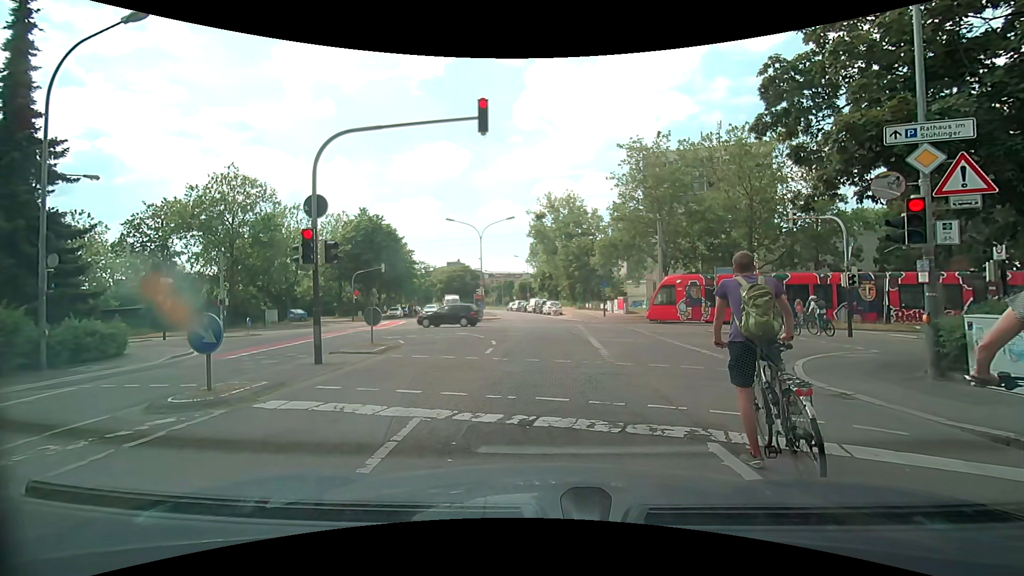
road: residential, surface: asphalt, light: Day
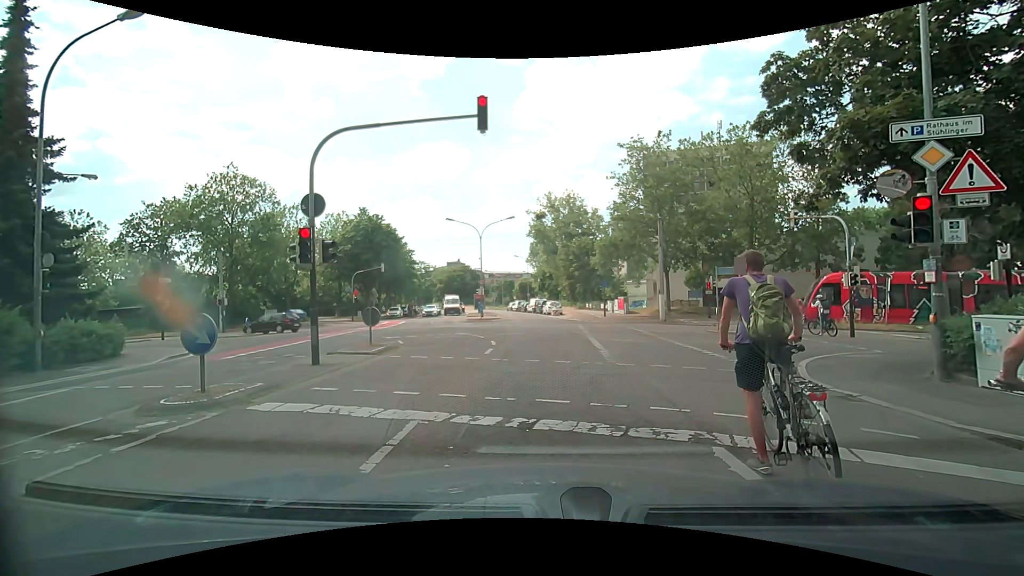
(0.0, +0.1) m; 0°
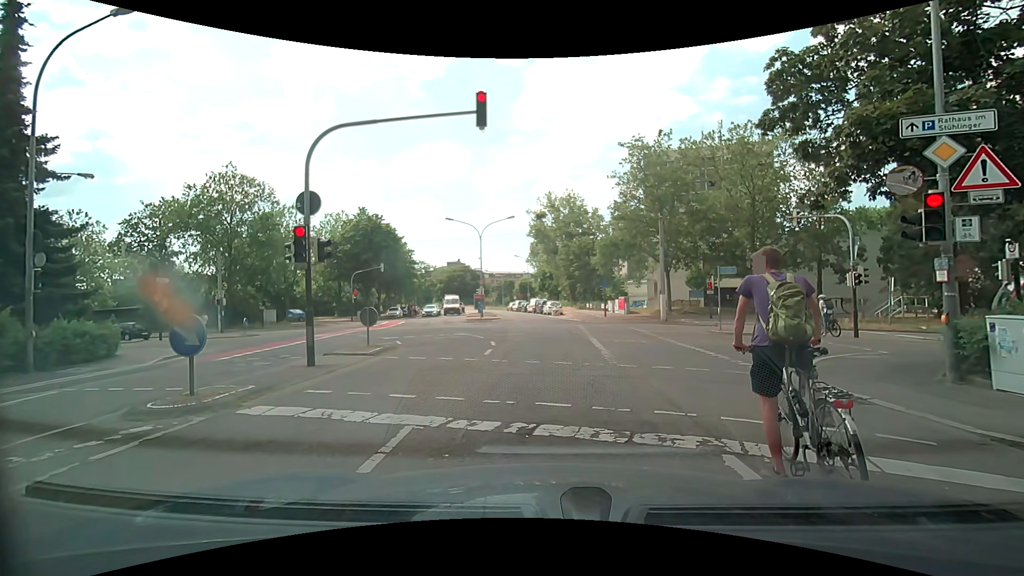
(0.0, +0.2) m; 0°
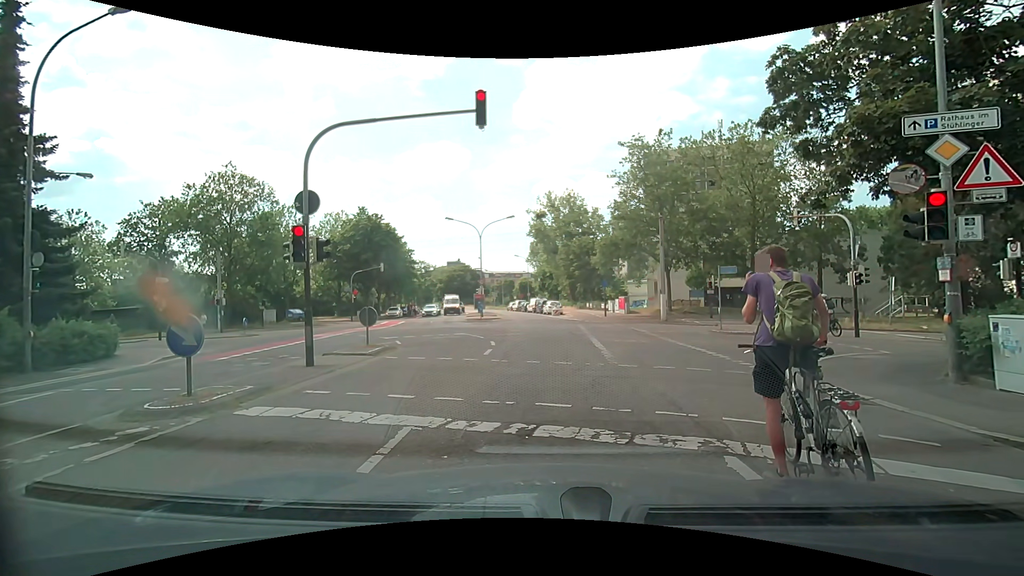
(0.0, +0.1) m; 0°
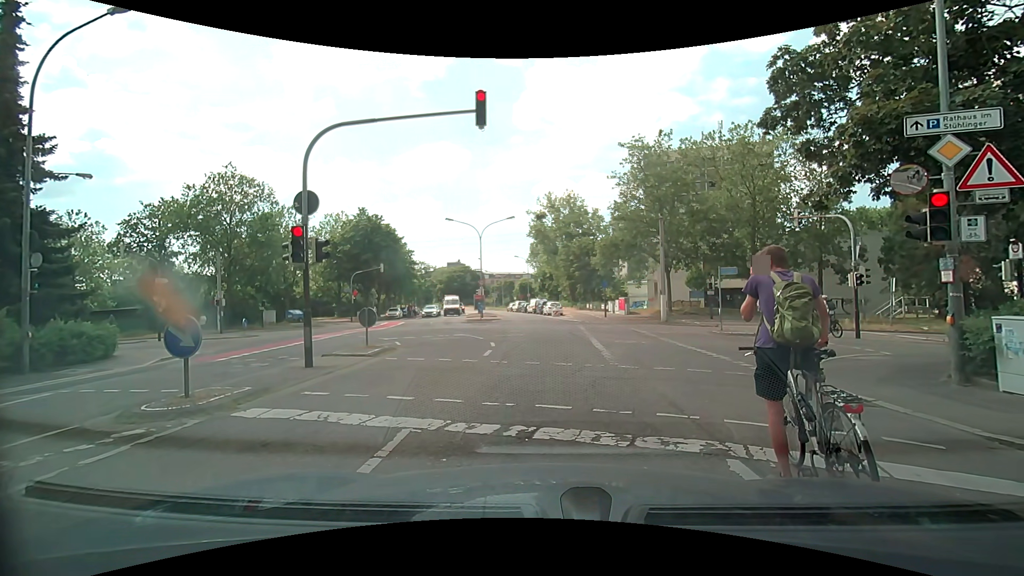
(0.0, +0.1) m; 0°
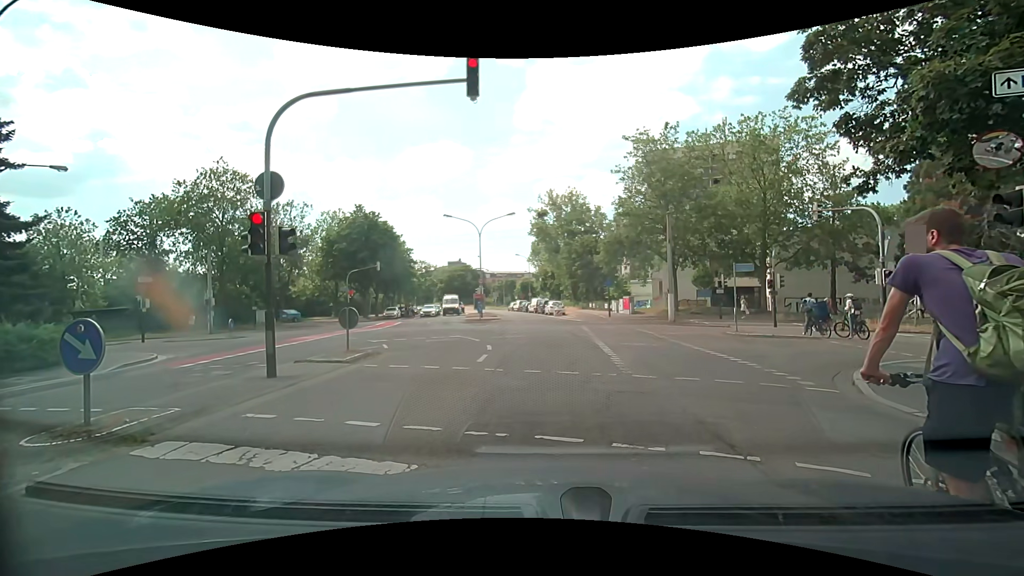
(0.0, +1.6) m; 0°
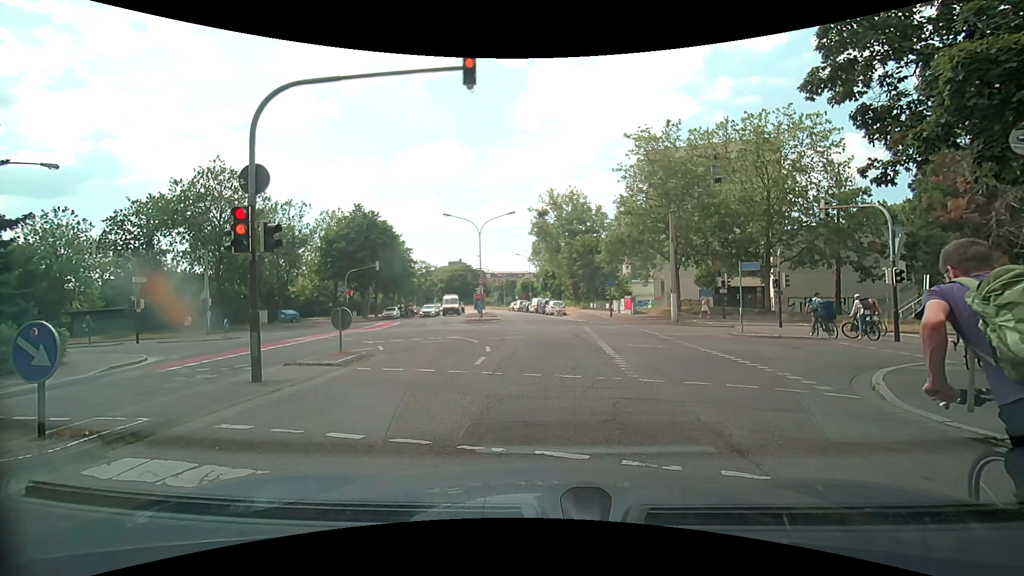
(0.0, +0.6) m; 0°
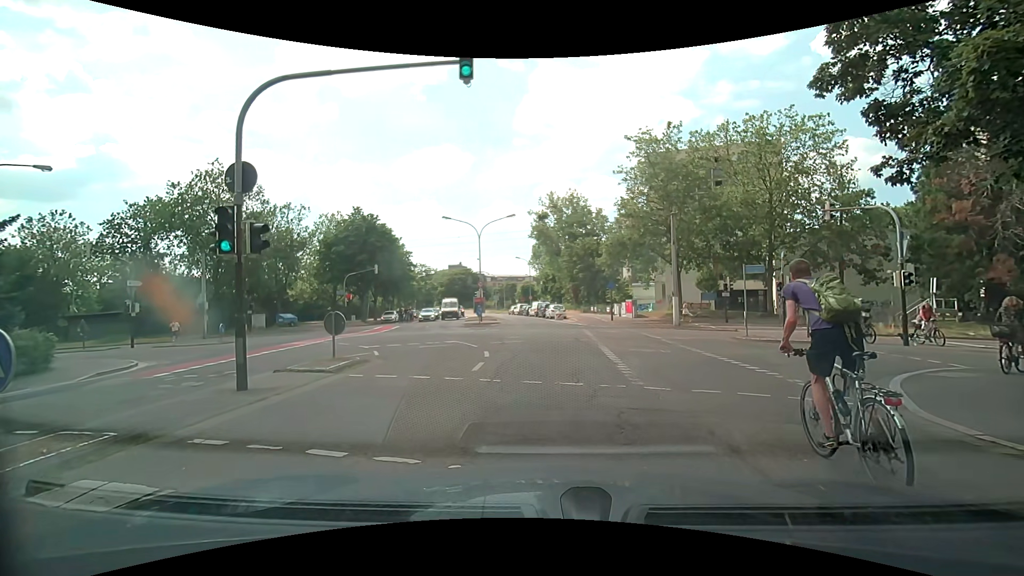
(0.0, +0.5) m; 0°
